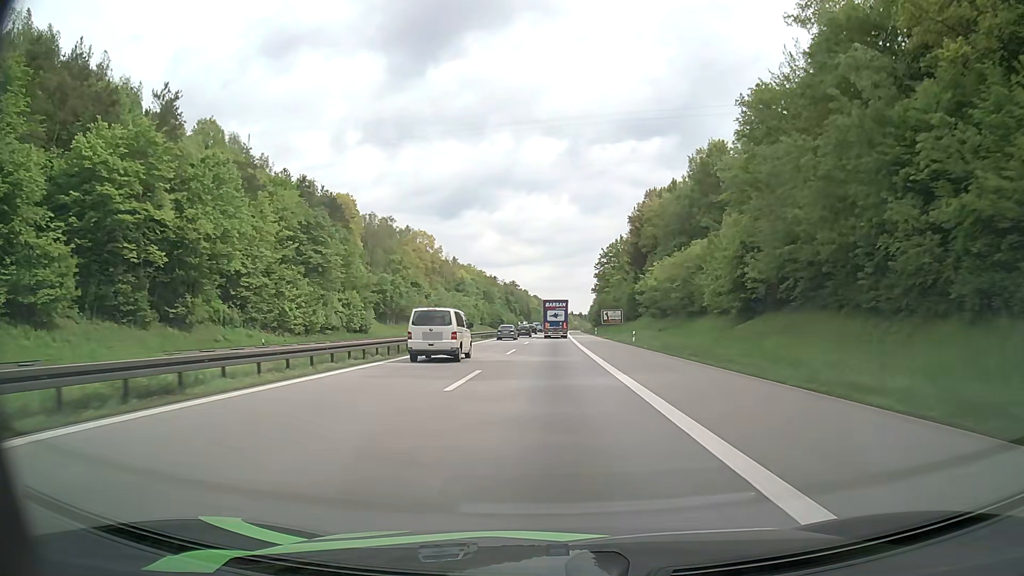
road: motorway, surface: asphalt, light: Day
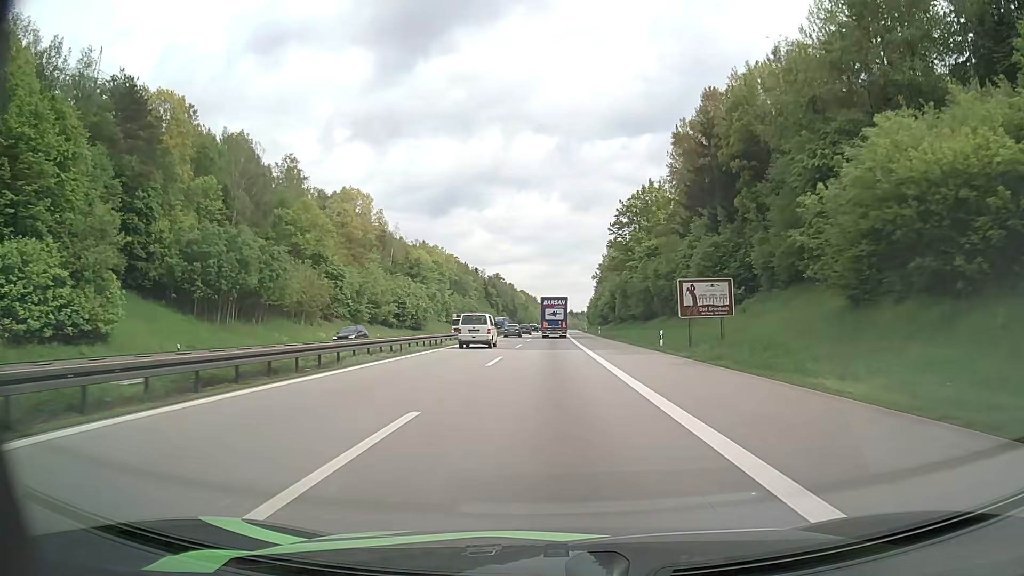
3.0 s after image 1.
(+0.6, +63.8) m; +1°
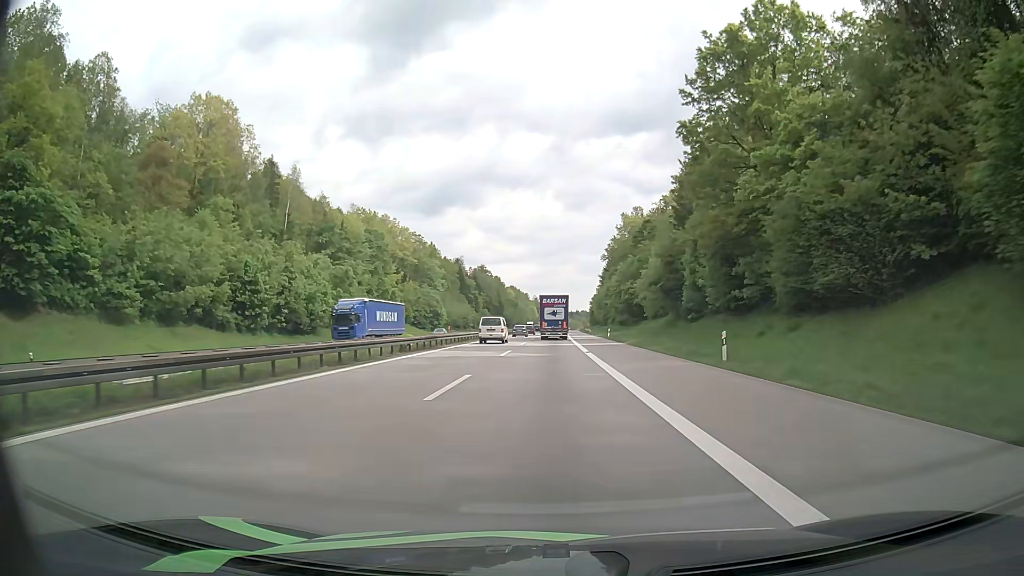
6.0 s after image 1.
(+0.7, +63.8) m; +1°
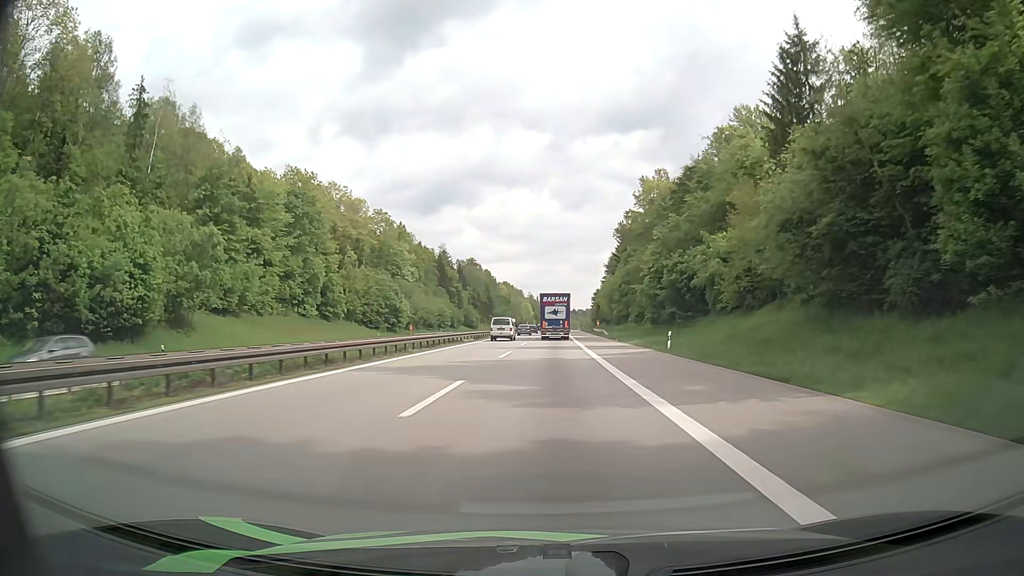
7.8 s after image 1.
(+0.2, +37.8) m; 0°
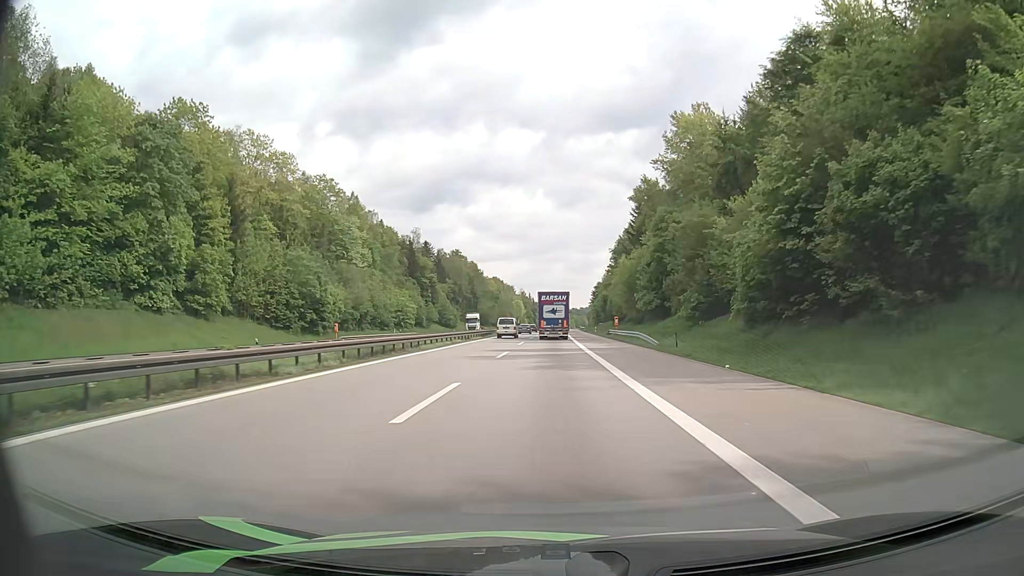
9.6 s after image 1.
(+0.3, +36.8) m; +1°
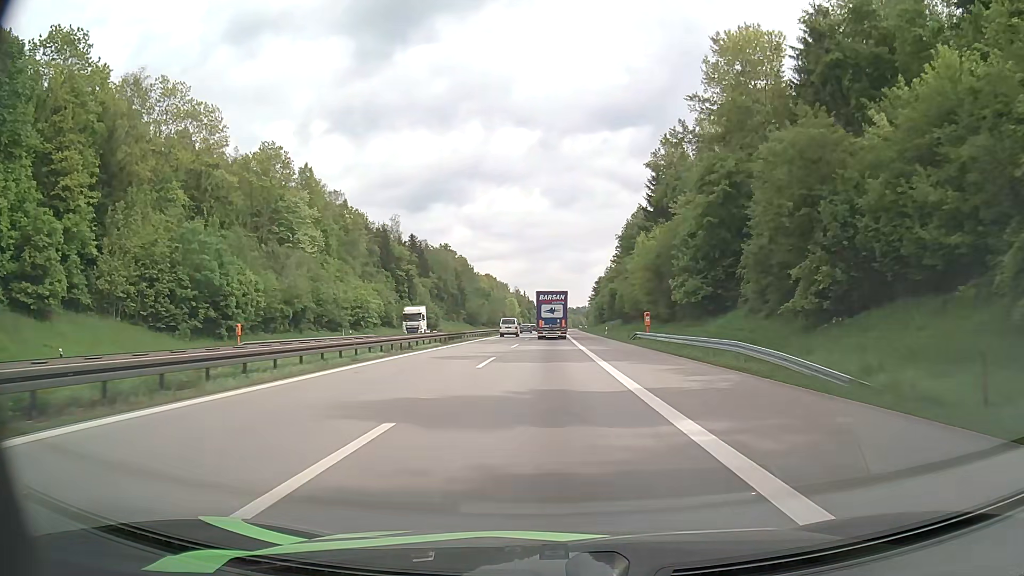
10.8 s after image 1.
(0.0, +24.0) m; 0°
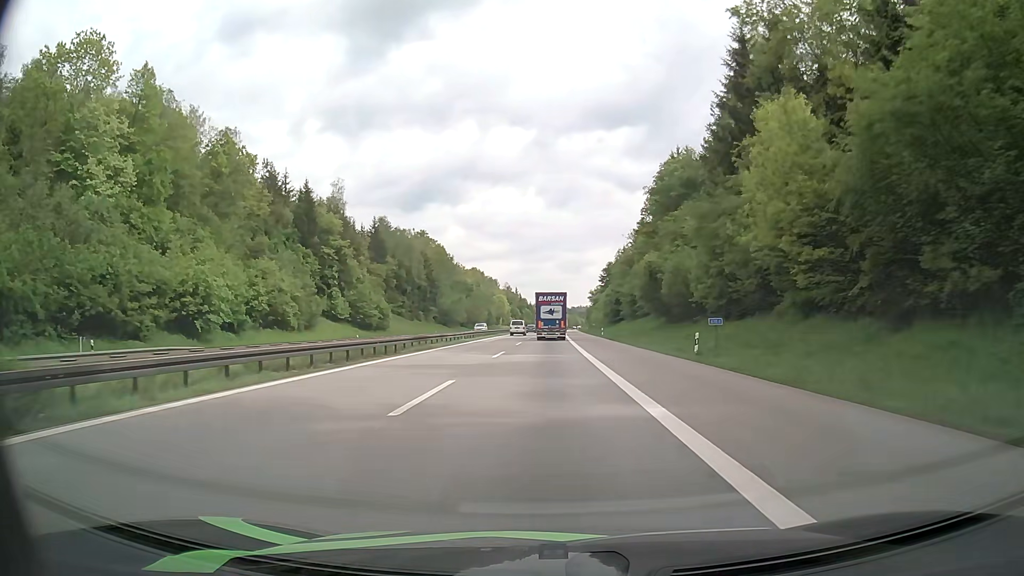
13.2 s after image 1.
(+0.2, +47.0) m; 0°
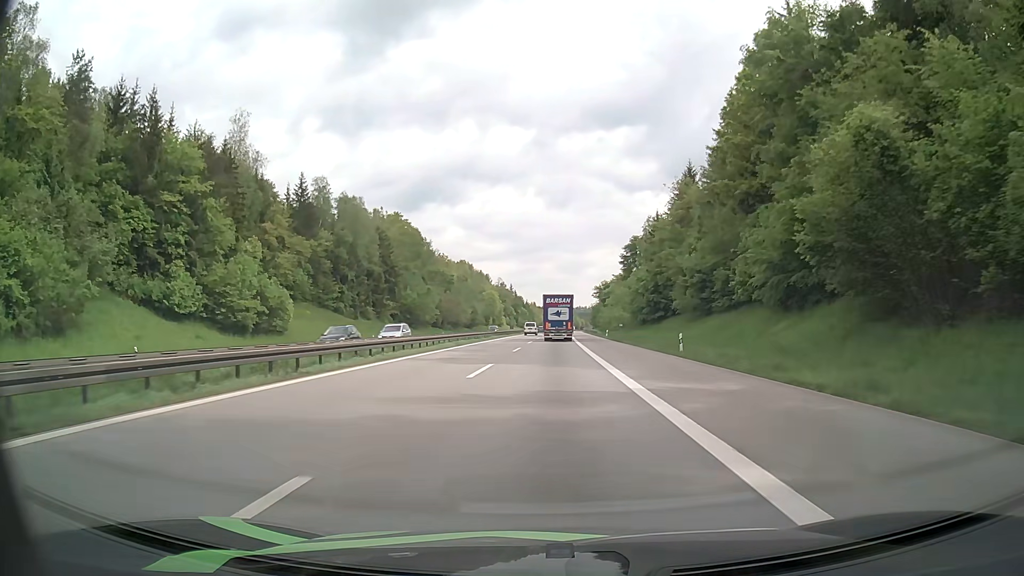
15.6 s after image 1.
(0.0, +46.2) m; 0°
(0, +10) (0, +20) (0, +30) (0, +40) (0, +50) (+1, +60) (+1, +70) (+1, +80) (+1, +90) (+1, +100) m
